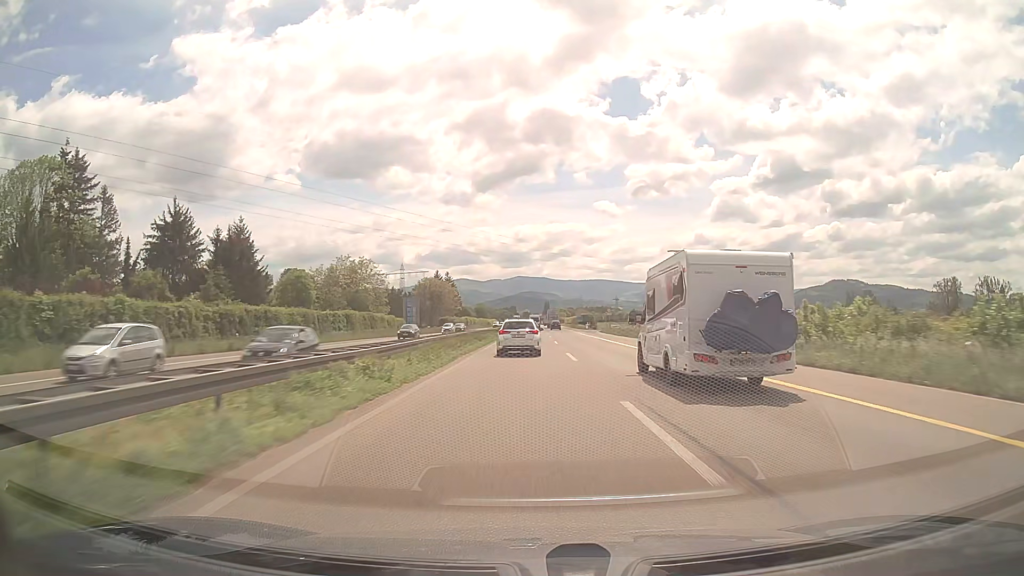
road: trunk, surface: asphalt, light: Day
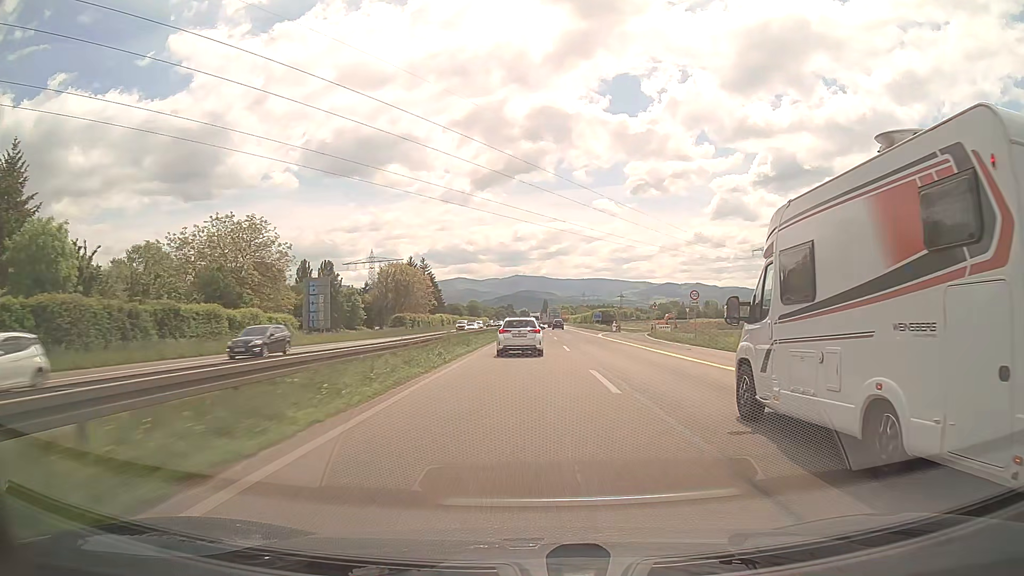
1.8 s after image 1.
(+0.1, +47.5) m; 0°
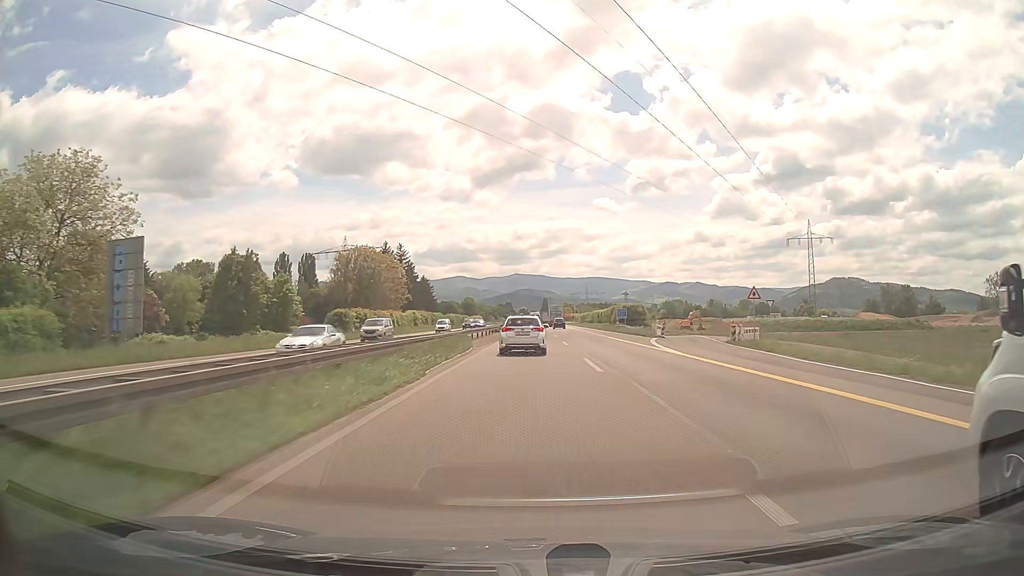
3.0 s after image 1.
(0.0, +31.1) m; 0°
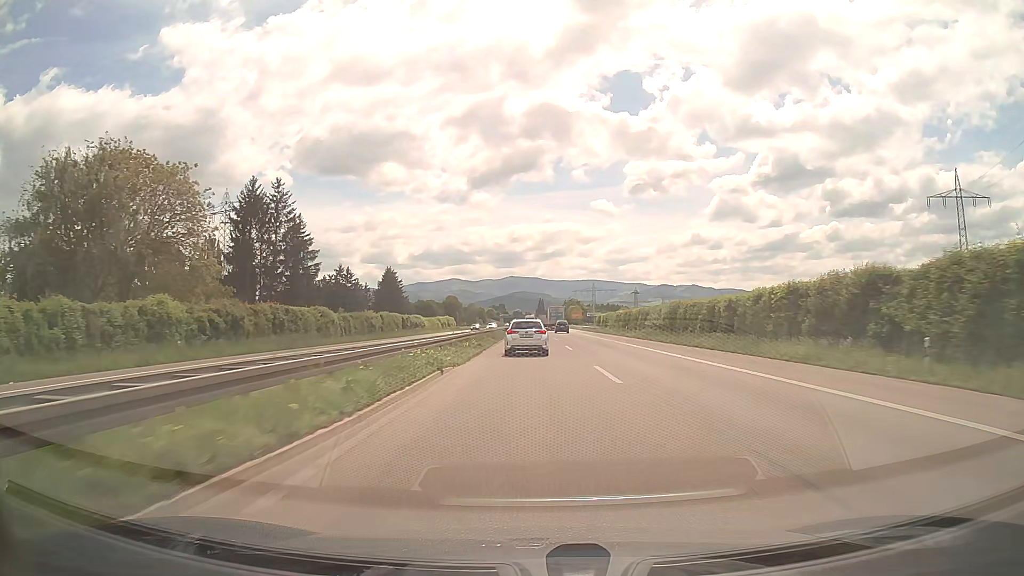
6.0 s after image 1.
(+0.2, +74.6) m; 0°
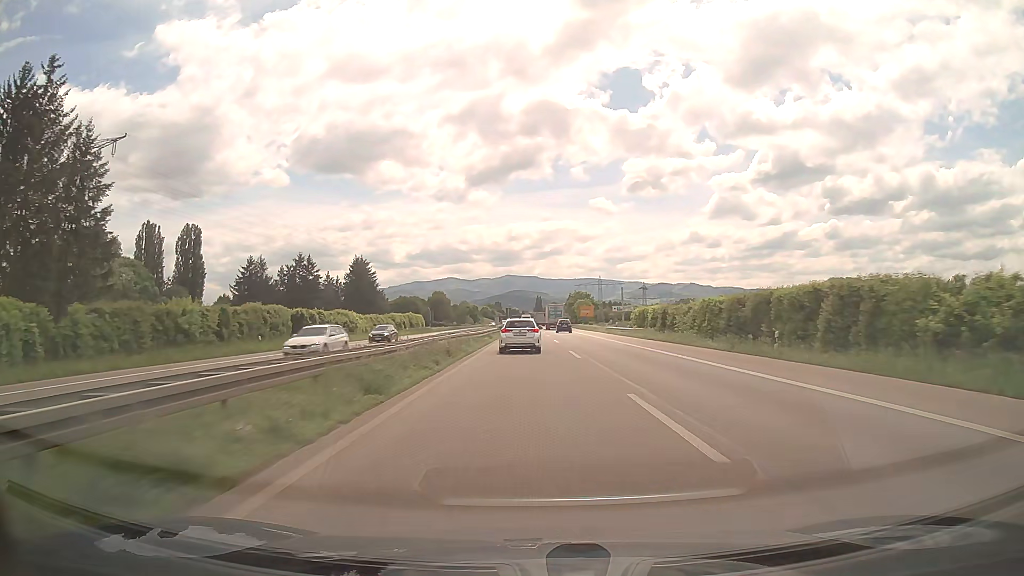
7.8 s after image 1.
(+0.1, +44.6) m; 0°
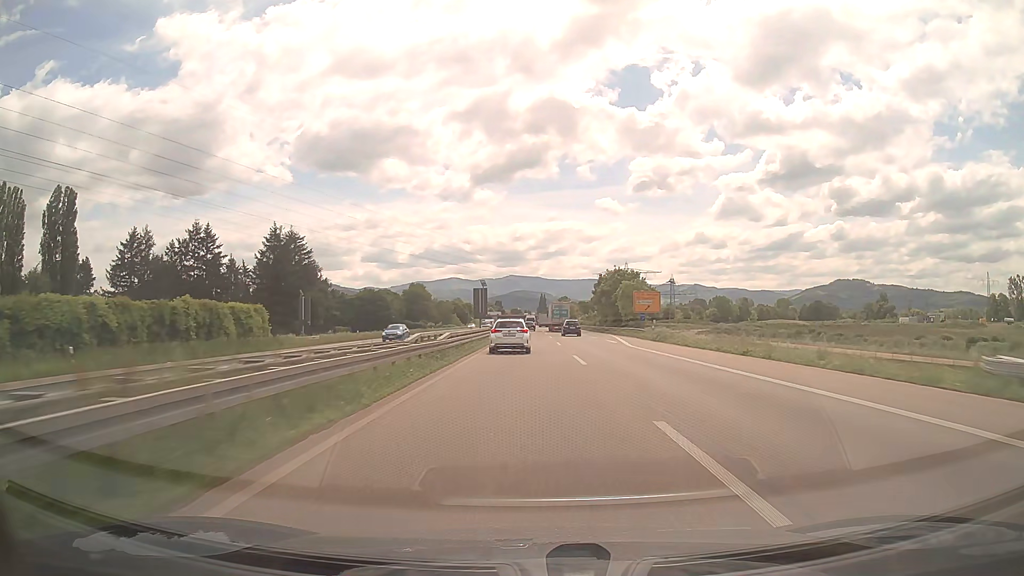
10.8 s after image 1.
(-0.1, +75.8) m; 0°
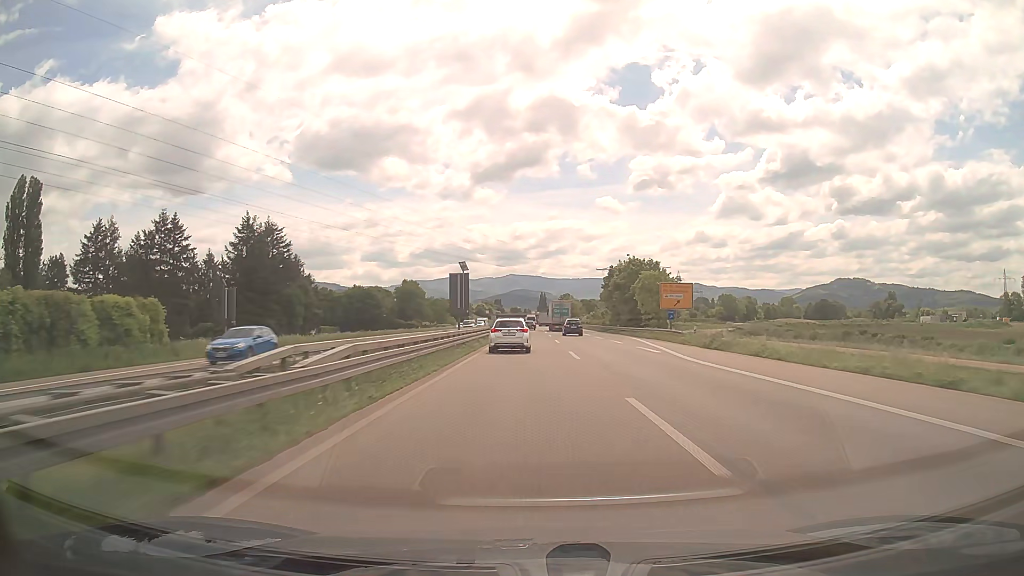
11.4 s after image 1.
(0.0, +15.4) m; 0°
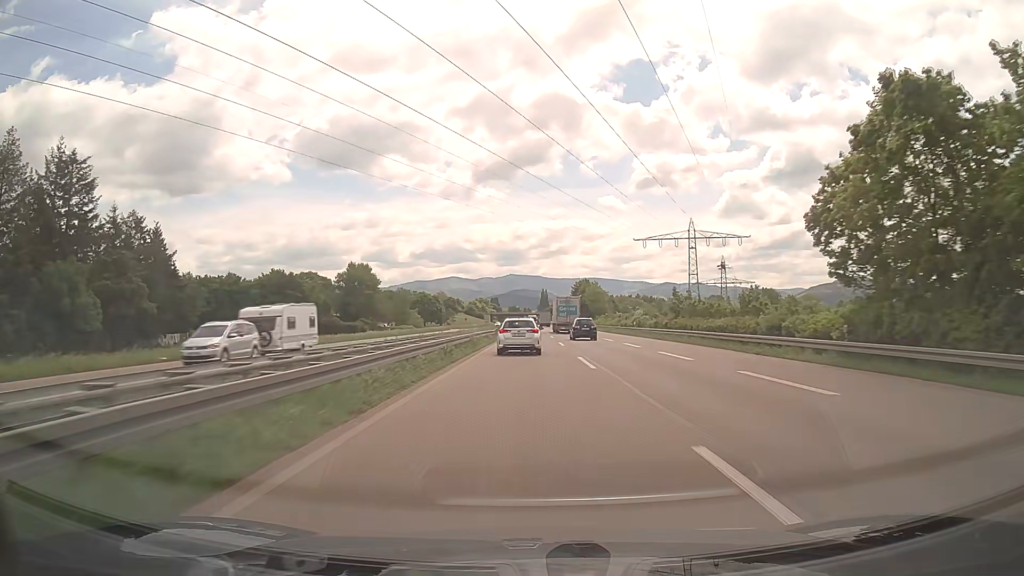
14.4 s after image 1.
(0.0, +77.8) m; 0°
(0, +10) (0, +20) (0, +30) (0, +40) (0, +50) (0, +60) (0, +70) (0, +80) (0, +90) (0, +100) m
